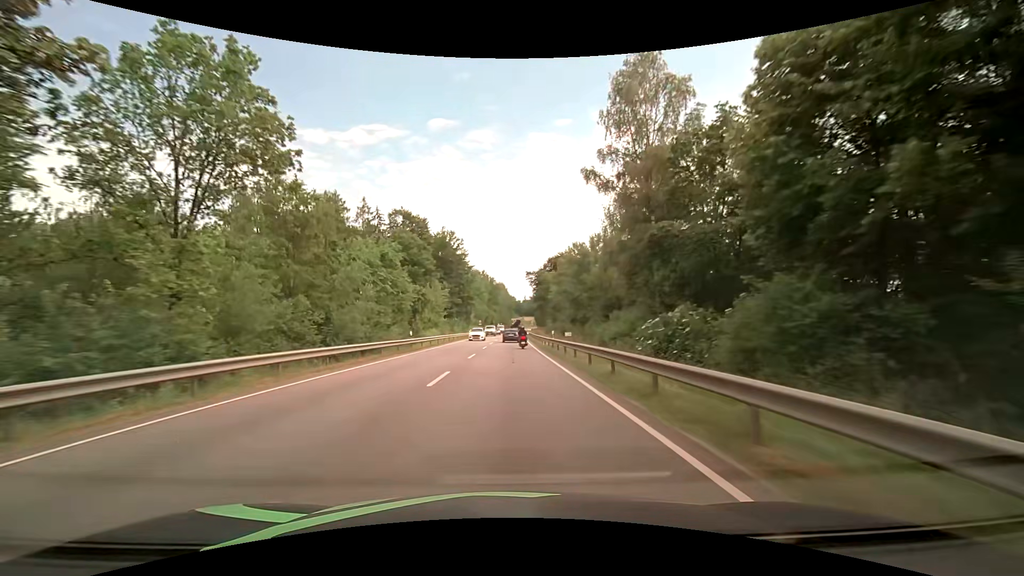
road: primary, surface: asphalt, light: Day
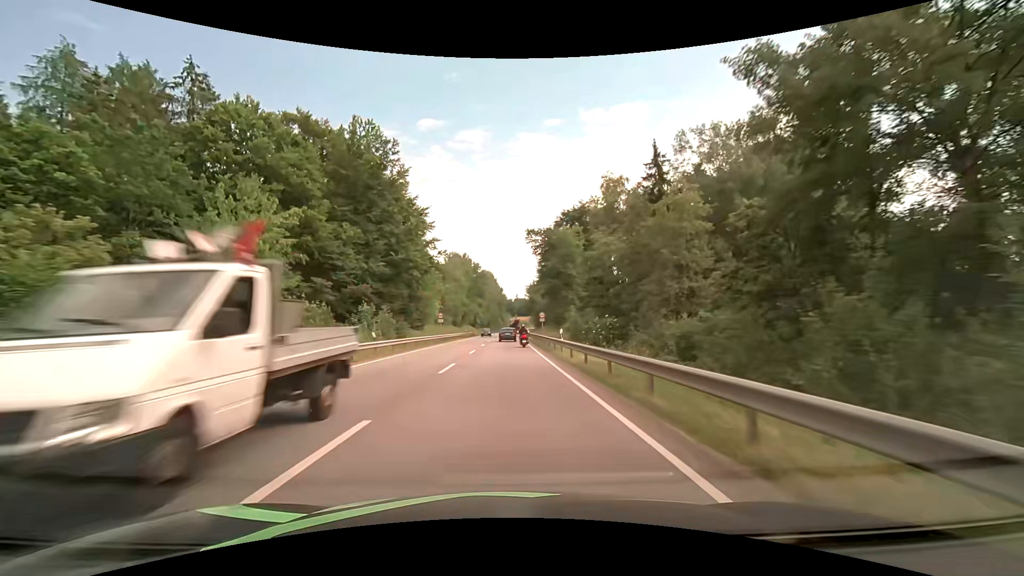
(+0.7, +56.6) m; +1°
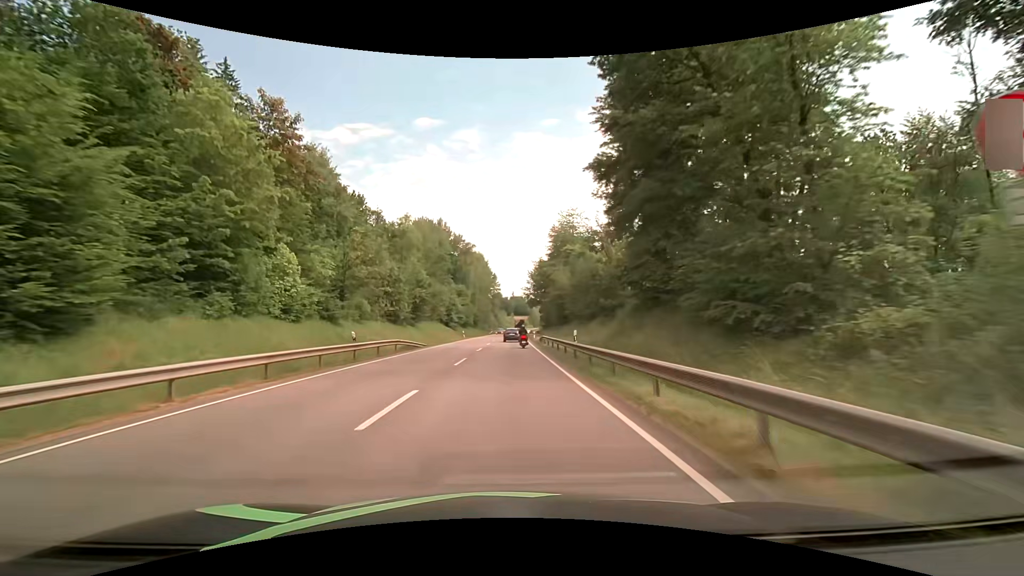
(+0.1, +56.4) m; +1°
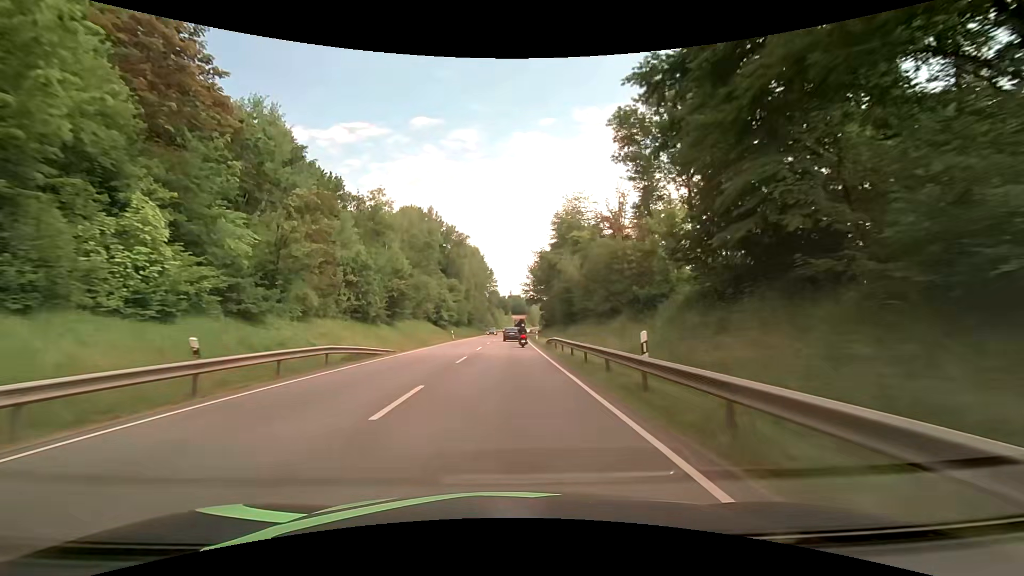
(0.0, +11.2) m; 0°
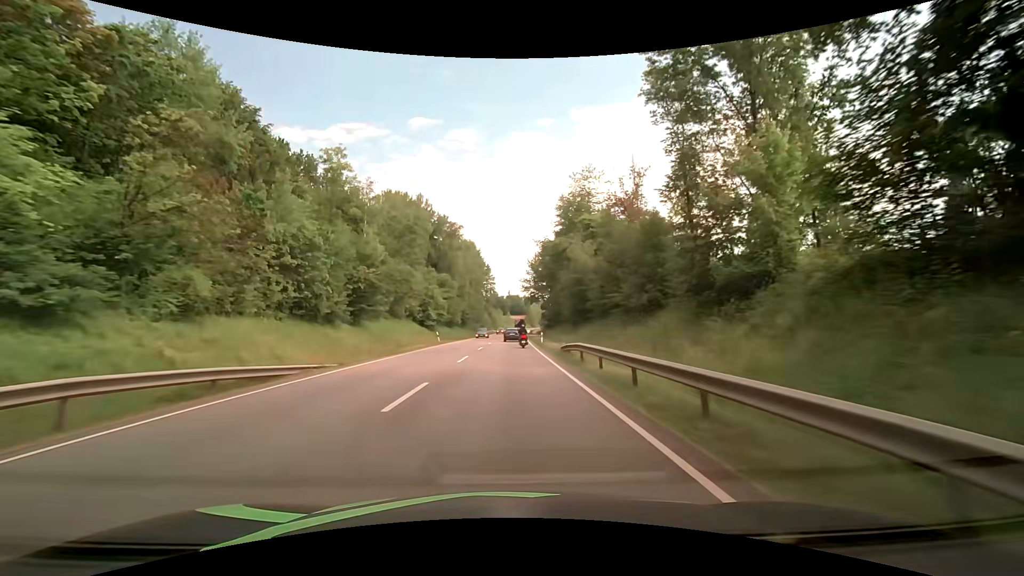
(-0.1, +11.2) m; 0°
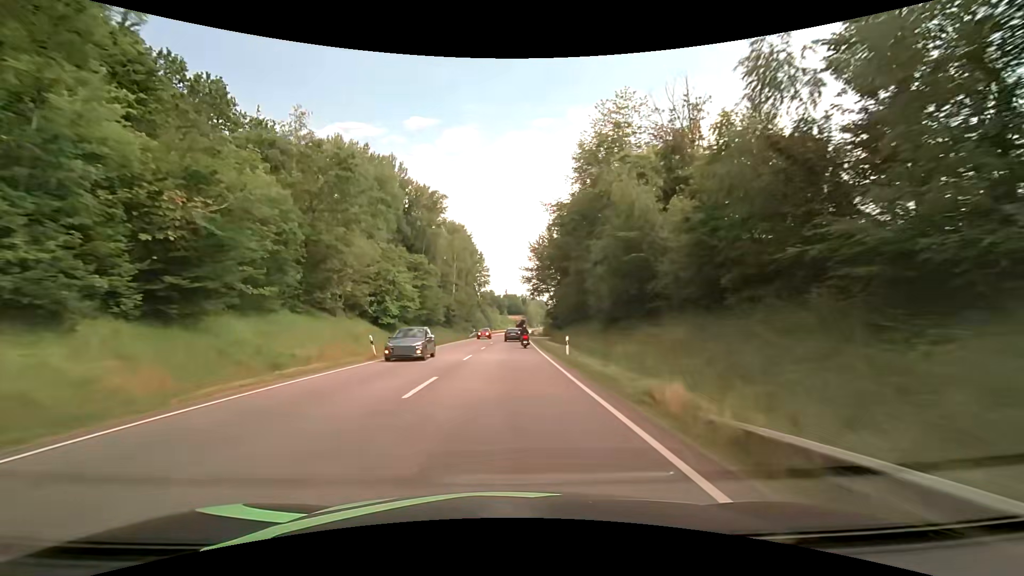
(0.0, +22.5) m; 0°
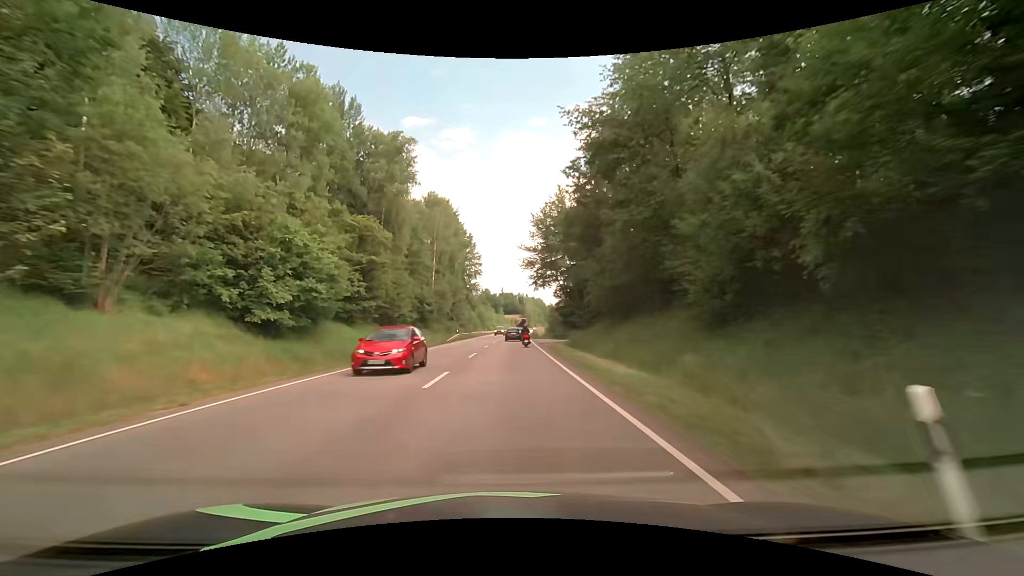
(+0.1, +22.4) m; +1°
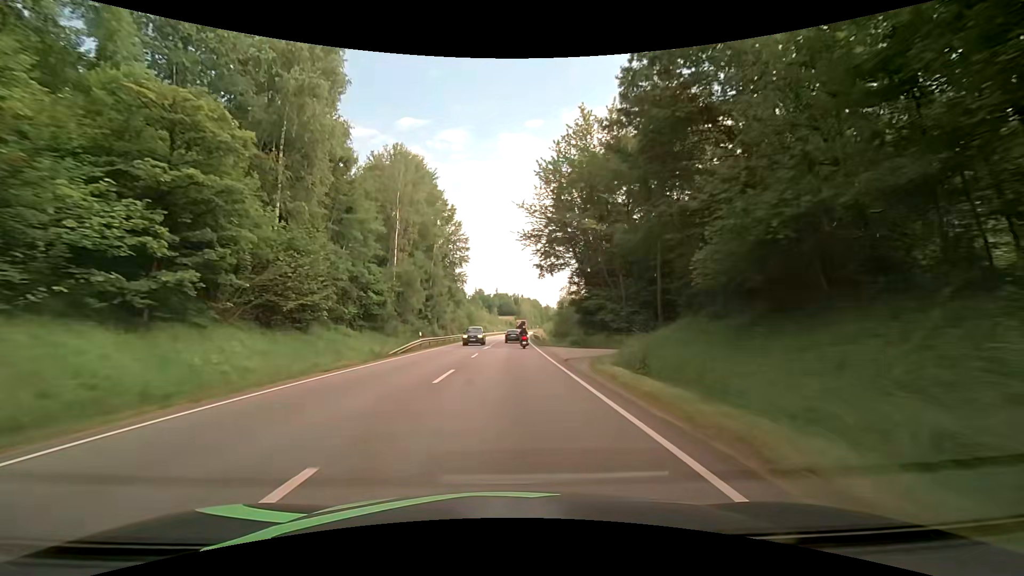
(0.0, +22.6) m; 0°
(0, +10) (0, +20) (0, +30) (0, +40) (+1, +50) (+1, +60) (+1, +70) (+1, +80) (+2, +90) (+2, +100) m
